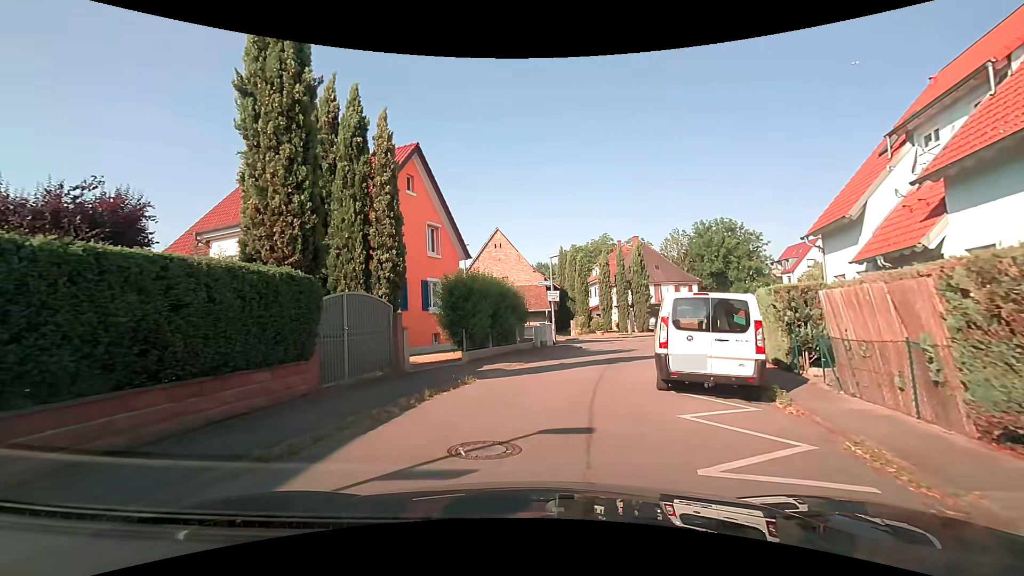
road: residential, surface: asphalt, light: Day
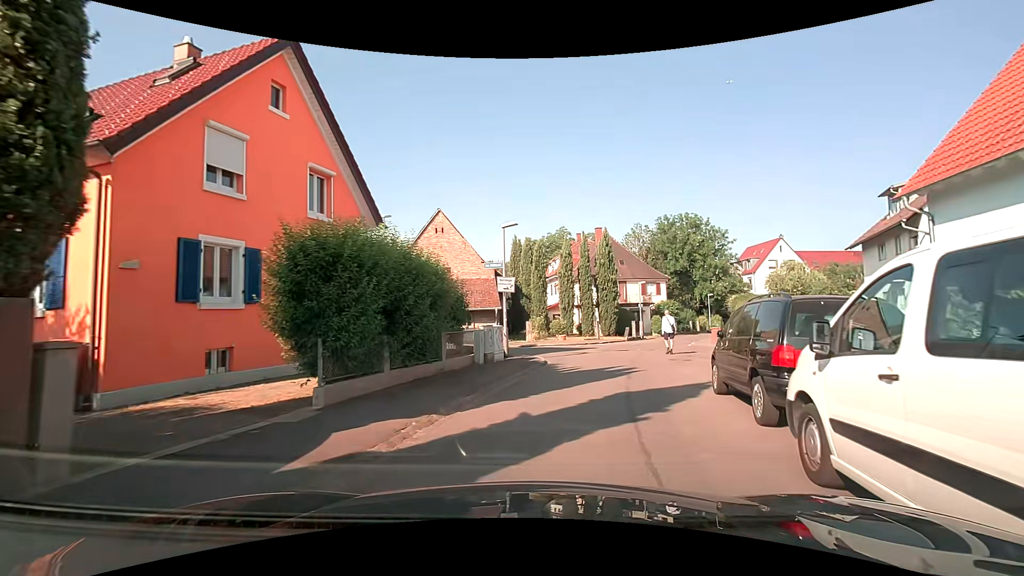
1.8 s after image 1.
(+0.2, +8.7) m; +5°
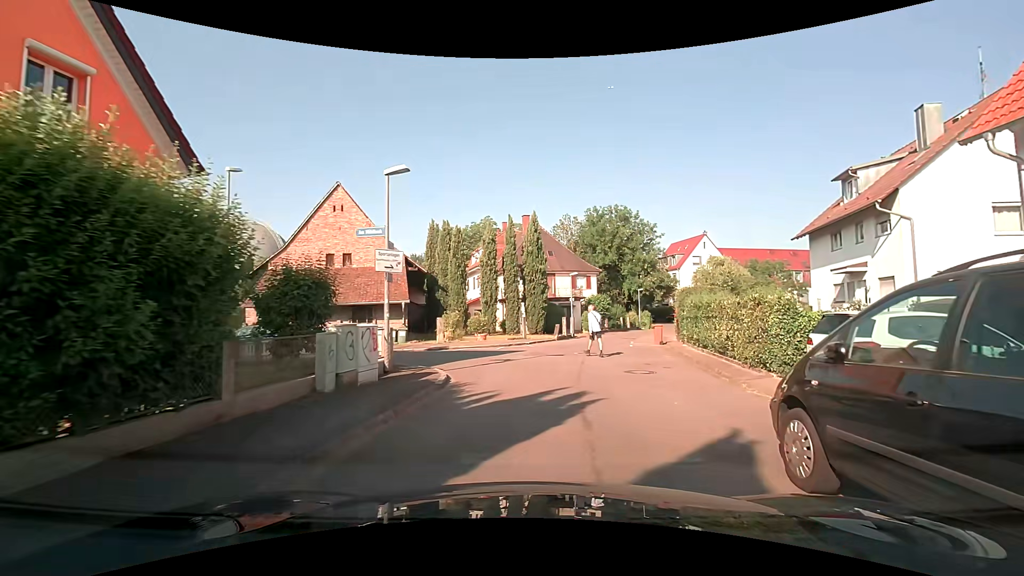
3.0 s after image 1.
(+0.5, +5.7) m; +10°
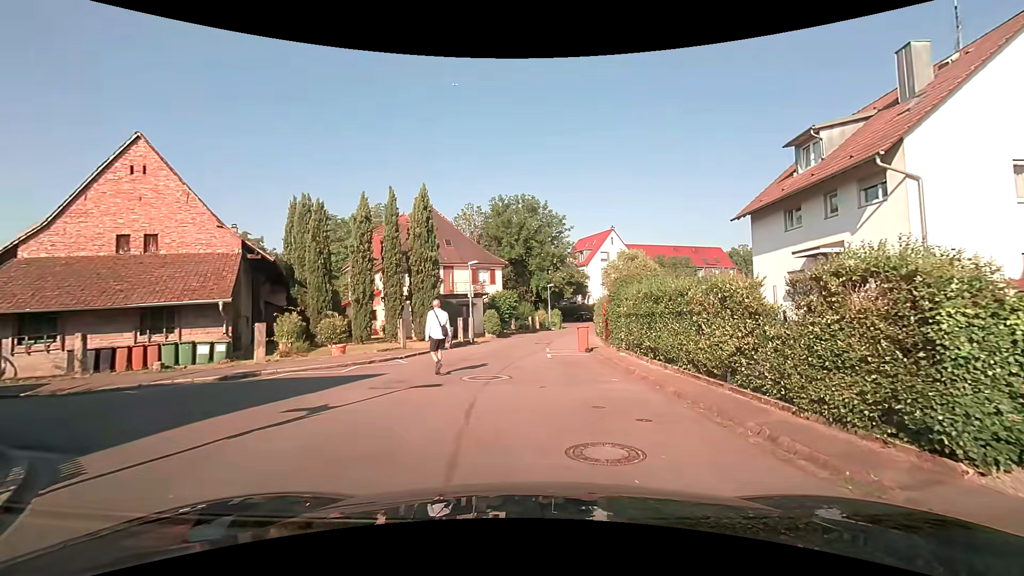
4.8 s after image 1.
(+0.7, +7.7) m; +11°
